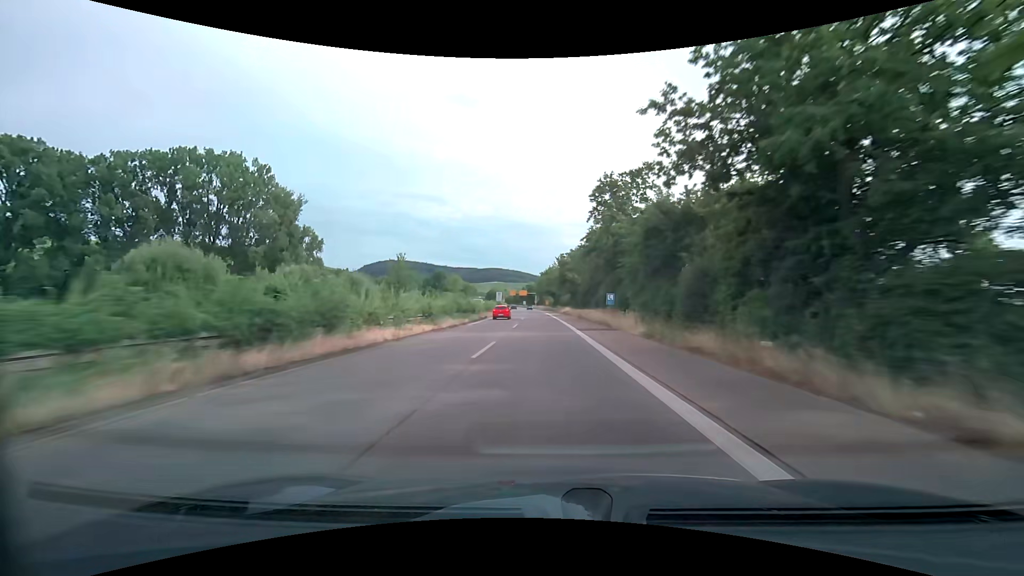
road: trunk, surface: asphalt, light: Day
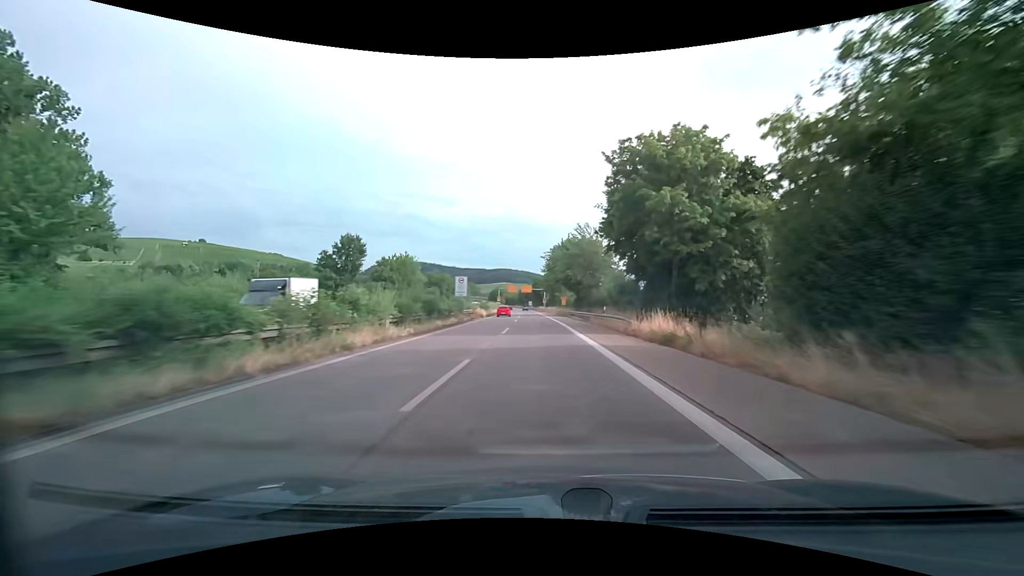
(-0.7, +60.6) m; -1°
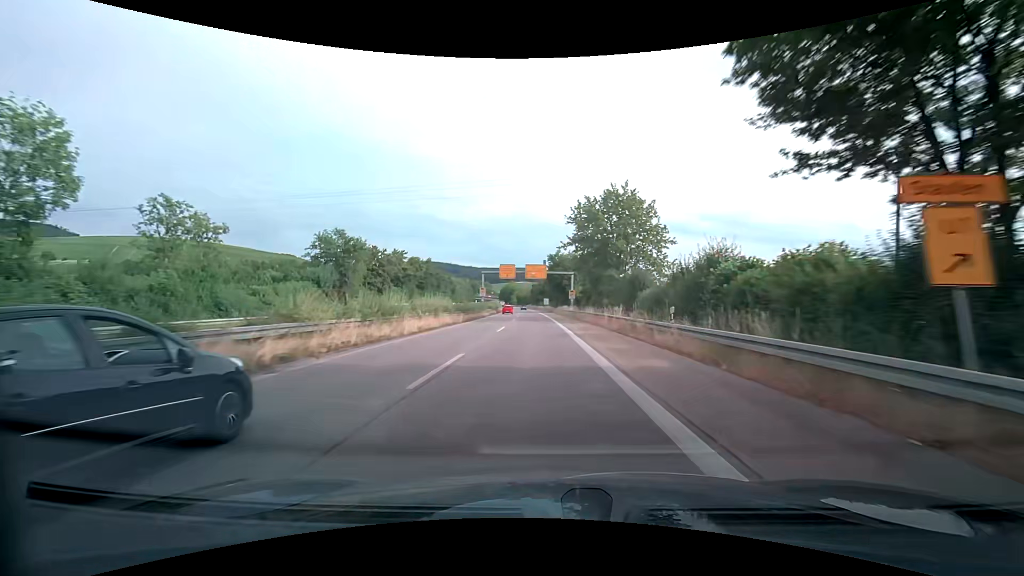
(-1.1, +70.1) m; -2°
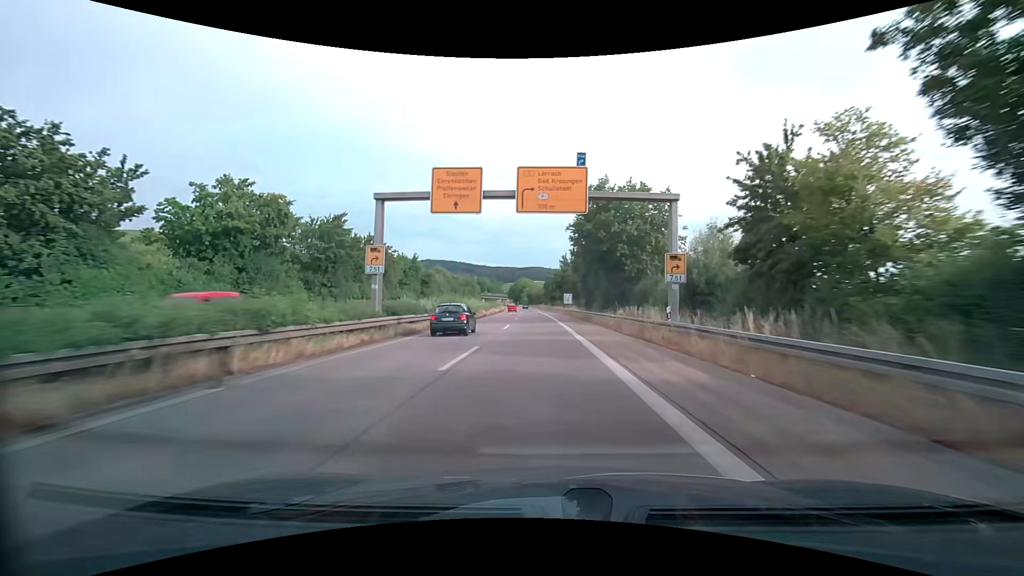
(-0.8, +51.6) m; -2°
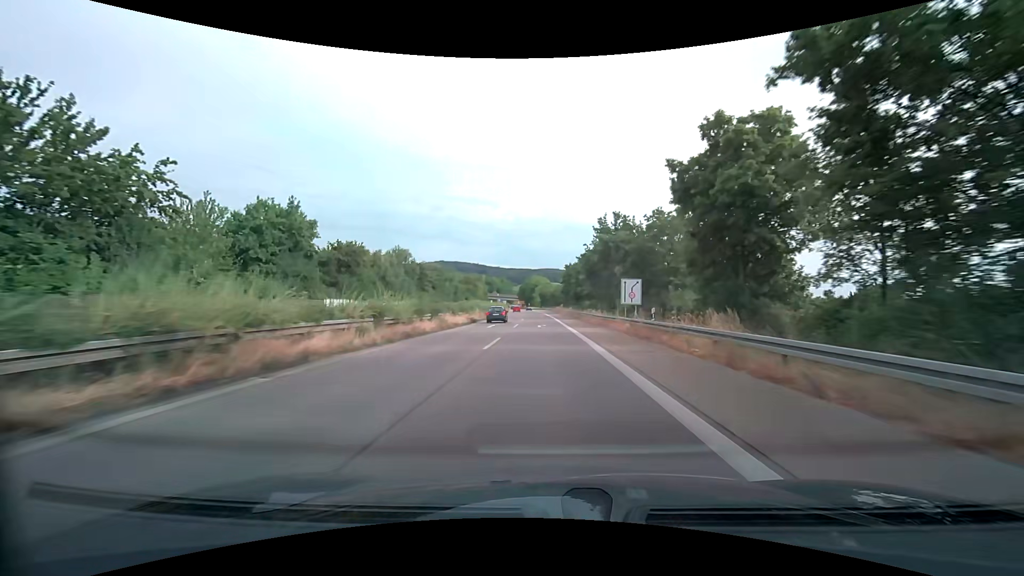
(-0.7, +48.1) m; -2°
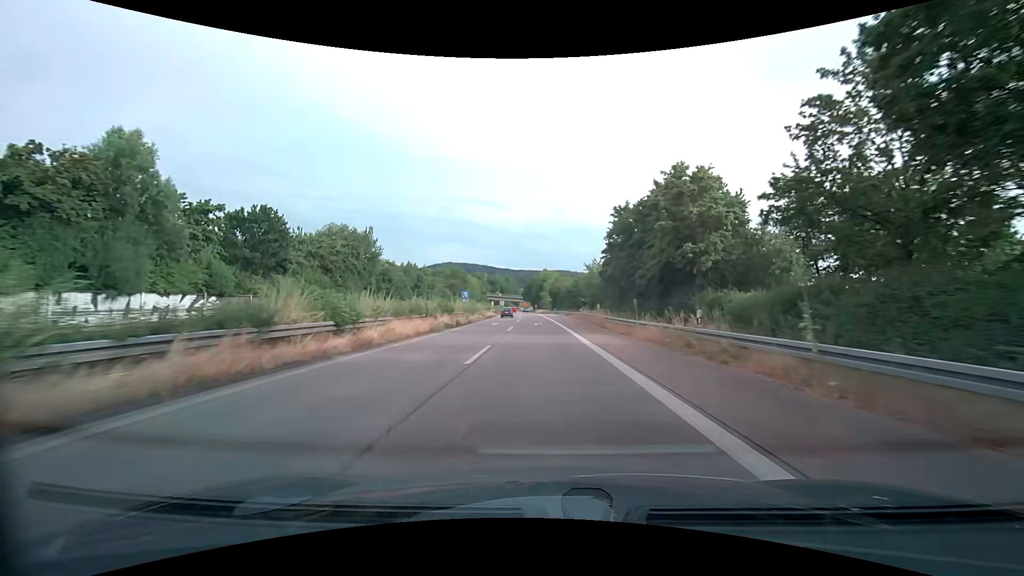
(-0.5, +58.1) m; -1°
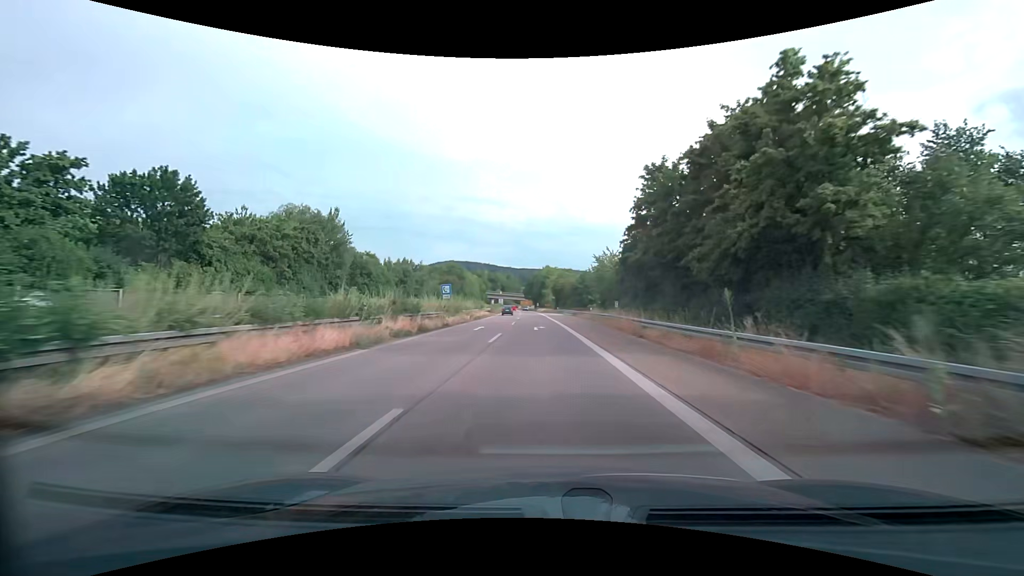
(0.0, +11.5) m; 0°
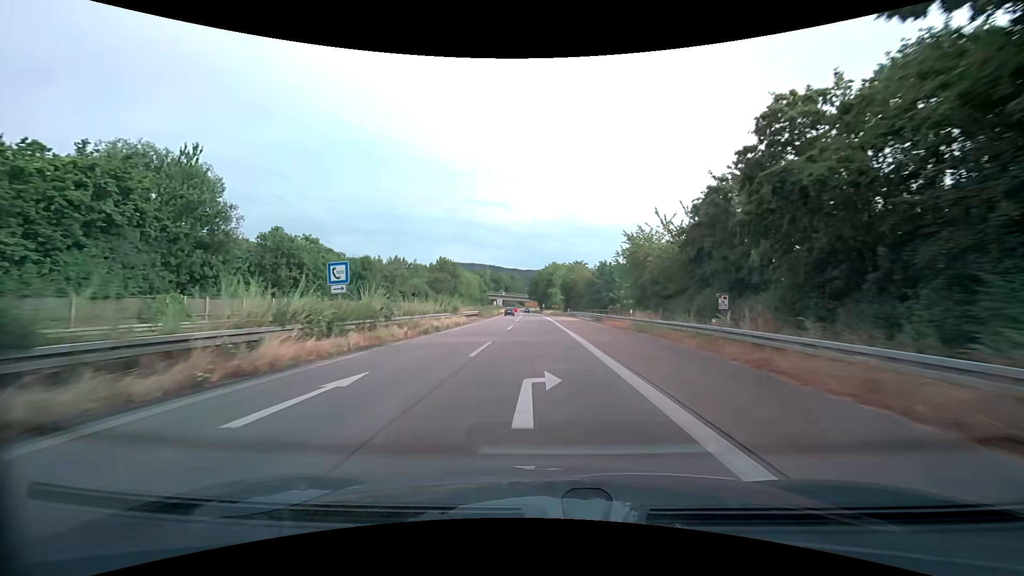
(-0.2, +22.8) m; -1°
(0, +10) (0, +20) (0, +30) (-1, +40) (-1, +50) (-1, +60) (-2, +70) (-2, +80) (-2, +90) (-3, +100) m
